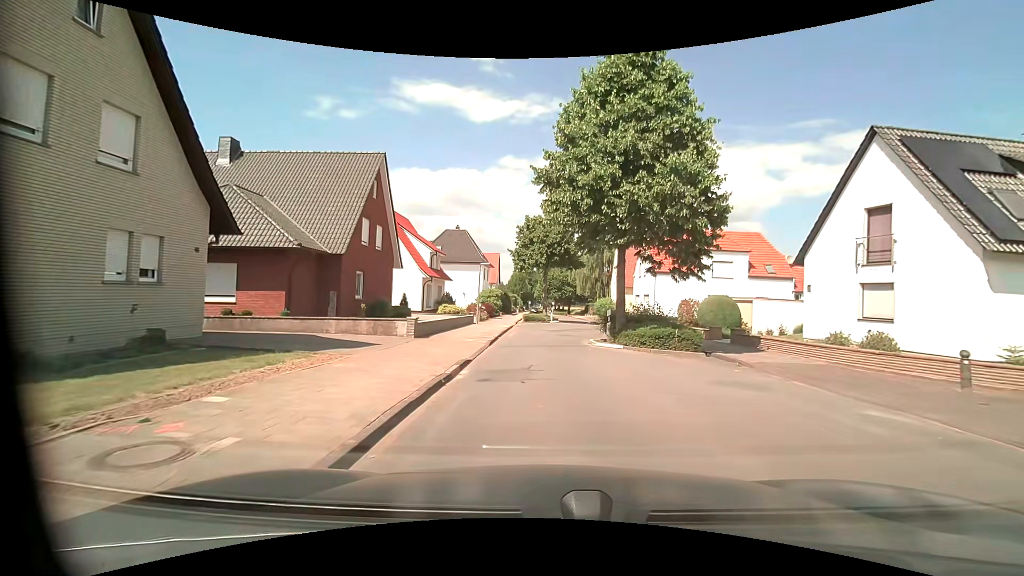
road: unclassified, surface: asphalt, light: Day
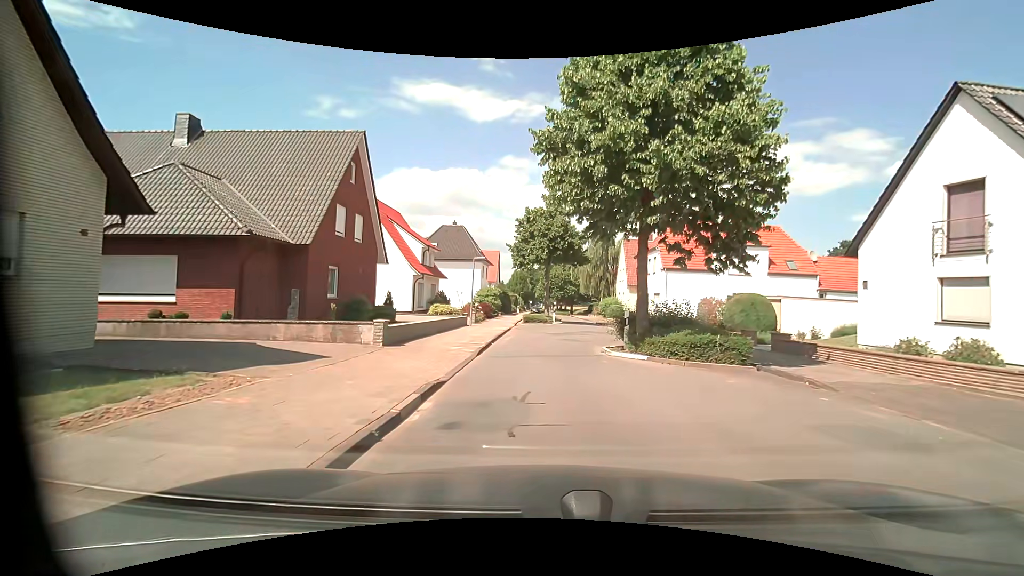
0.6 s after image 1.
(0.0, +3.5) m; 0°
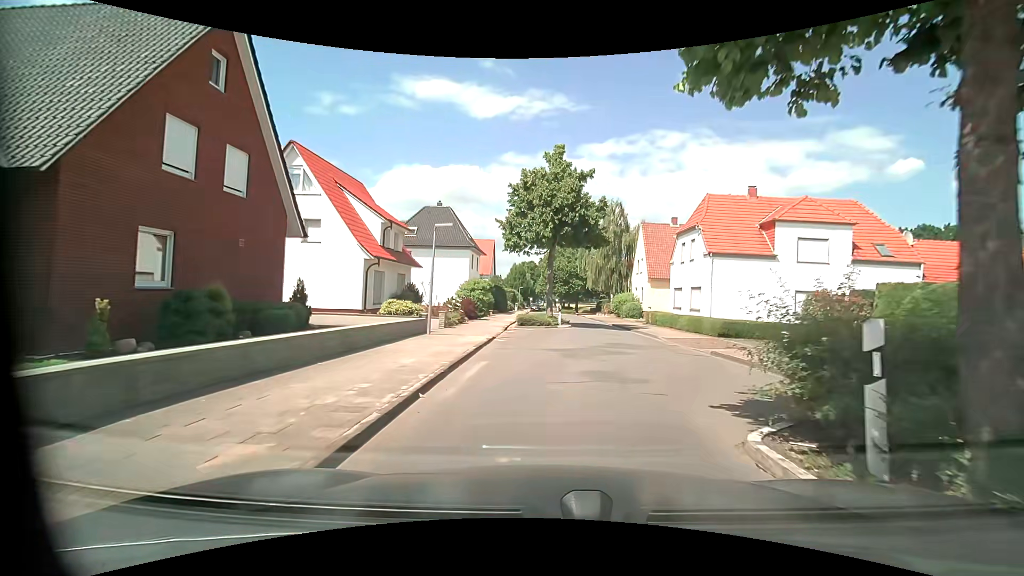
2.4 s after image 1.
(-0.1, +10.6) m; 0°
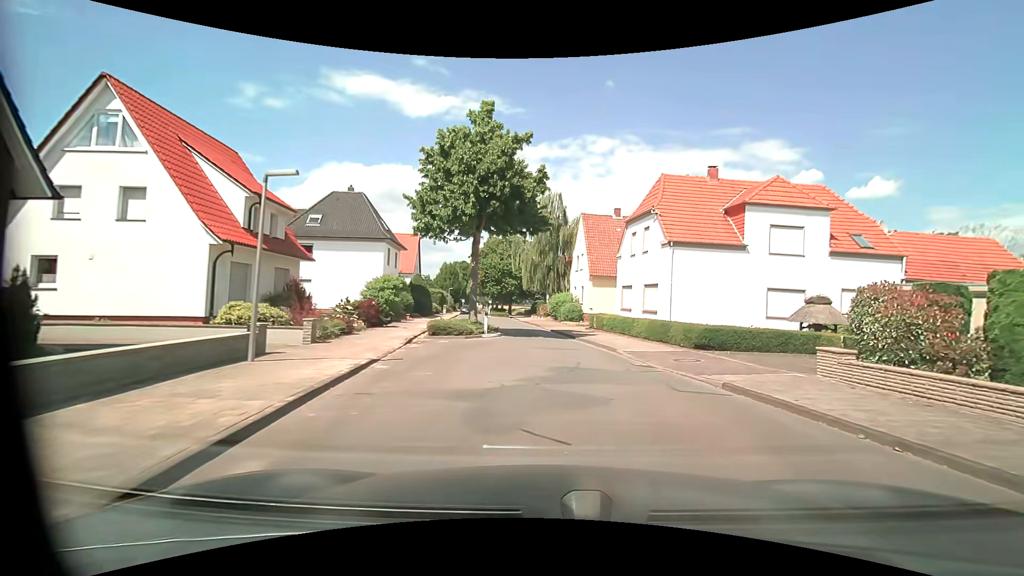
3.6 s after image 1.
(+0.3, +6.9) m; +8°
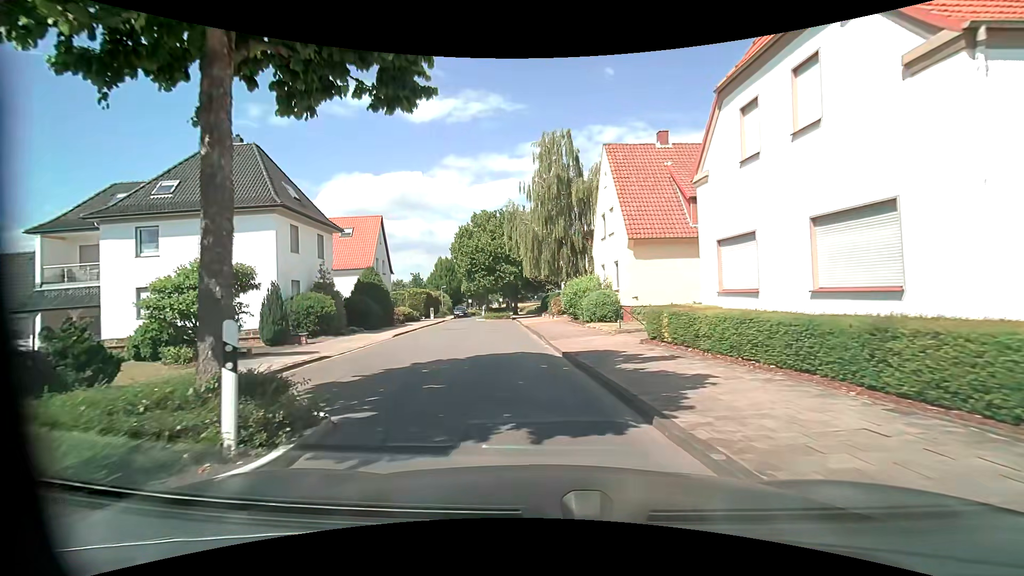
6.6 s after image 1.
(+0.4, +17.9) m; -3°
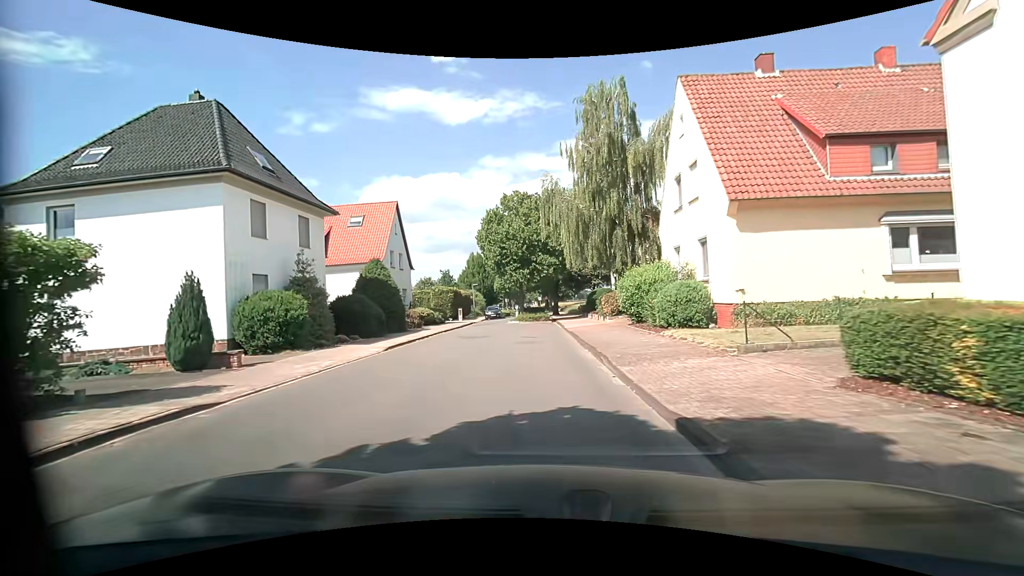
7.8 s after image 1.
(-0.3, +7.7) m; -3°
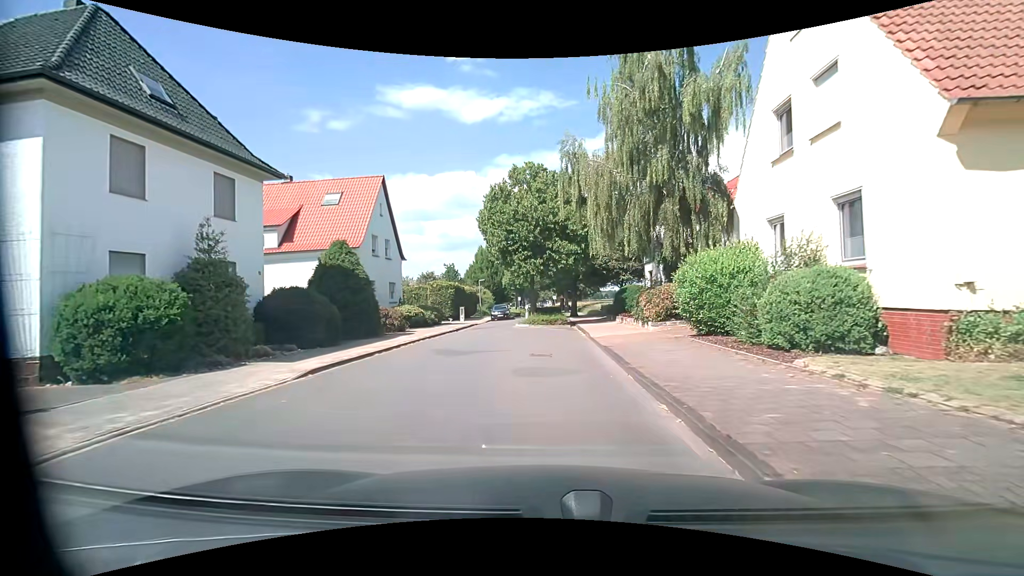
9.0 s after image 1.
(-0.3, +7.5) m; -3°
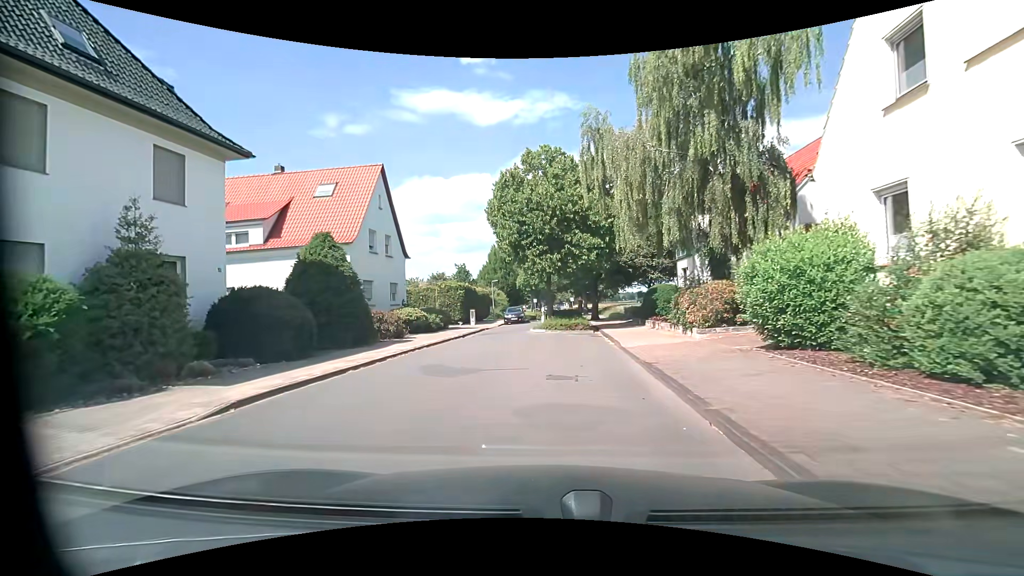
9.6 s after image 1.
(0.0, +3.6) m; -2°
(-1, +10) (-2, +20) (-2, +30) (0, +39) (+2, +49) (+3, +59) (+3, +69) (+4, +79) (+4, +89) (+4, +99) m
